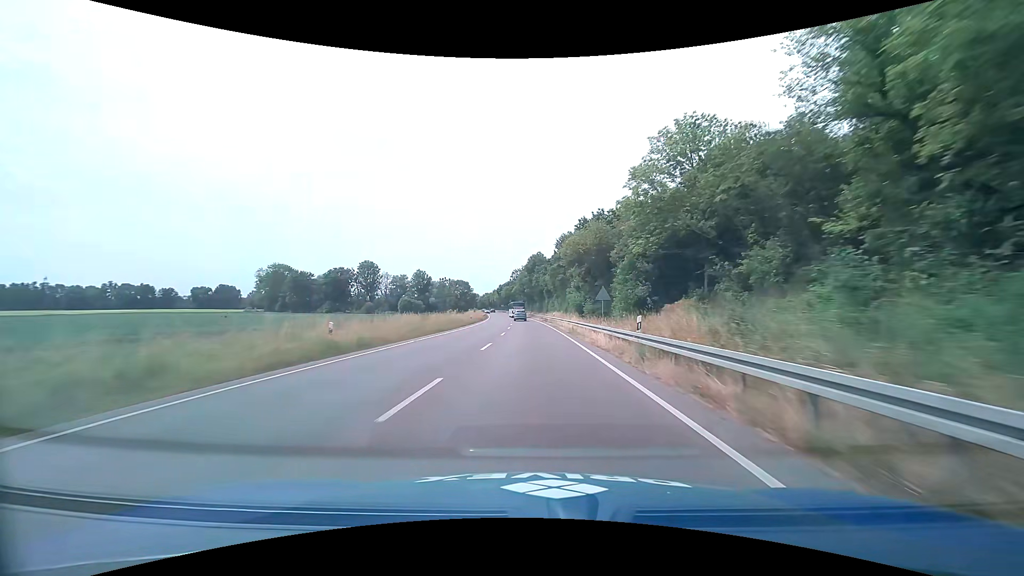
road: primary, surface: asphalt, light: Day
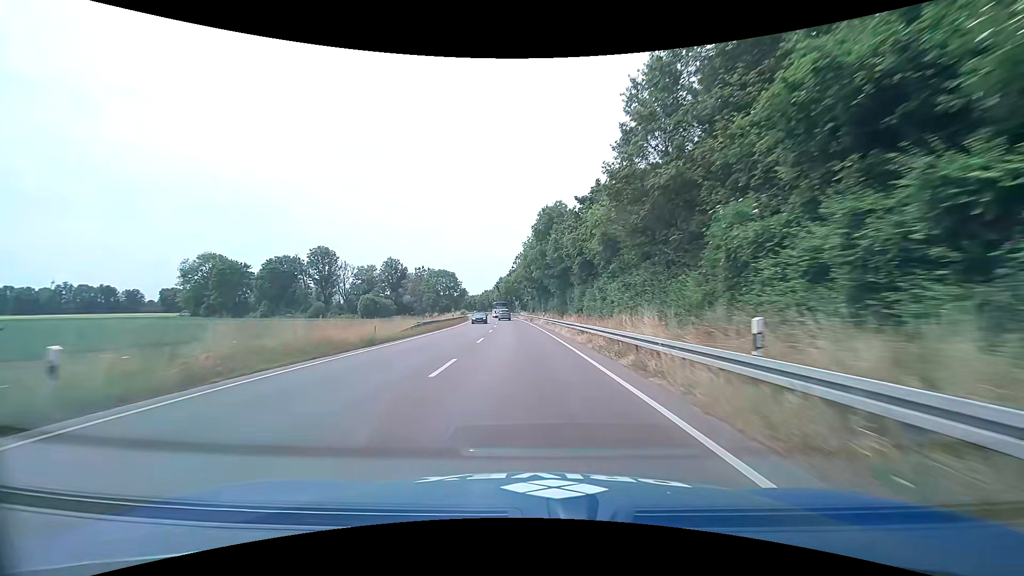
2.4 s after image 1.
(-0.5, +56.0) m; -2°
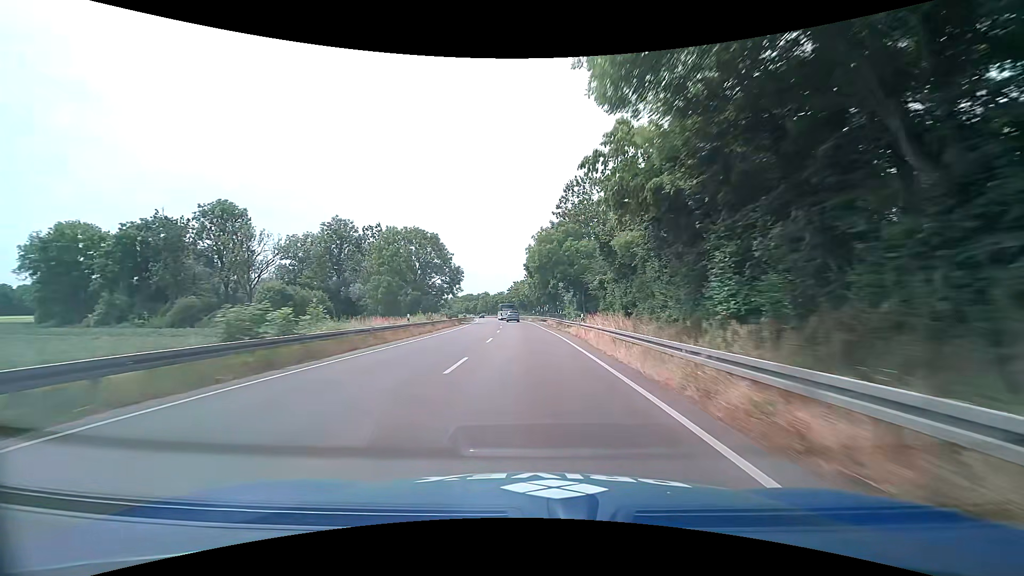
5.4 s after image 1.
(-2.5, +71.4) m; -5°
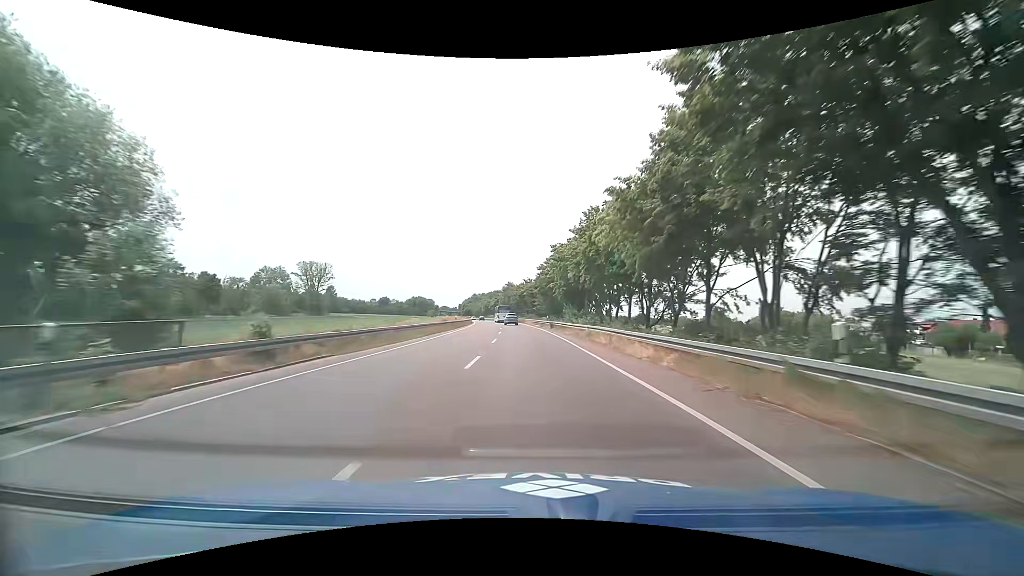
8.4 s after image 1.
(-2.4, +70.8) m; -4°
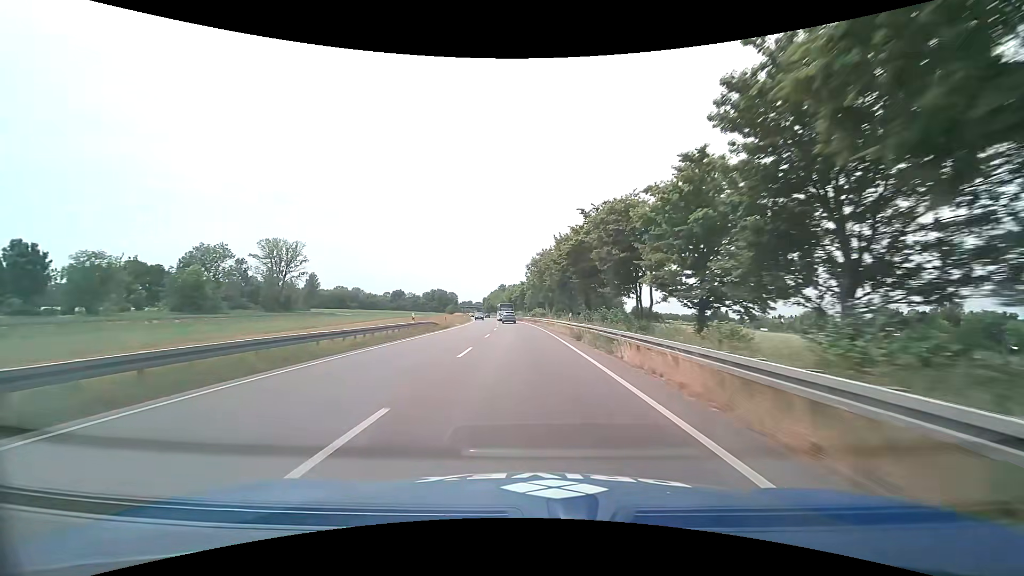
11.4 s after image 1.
(-2.4, +69.7) m; -4°
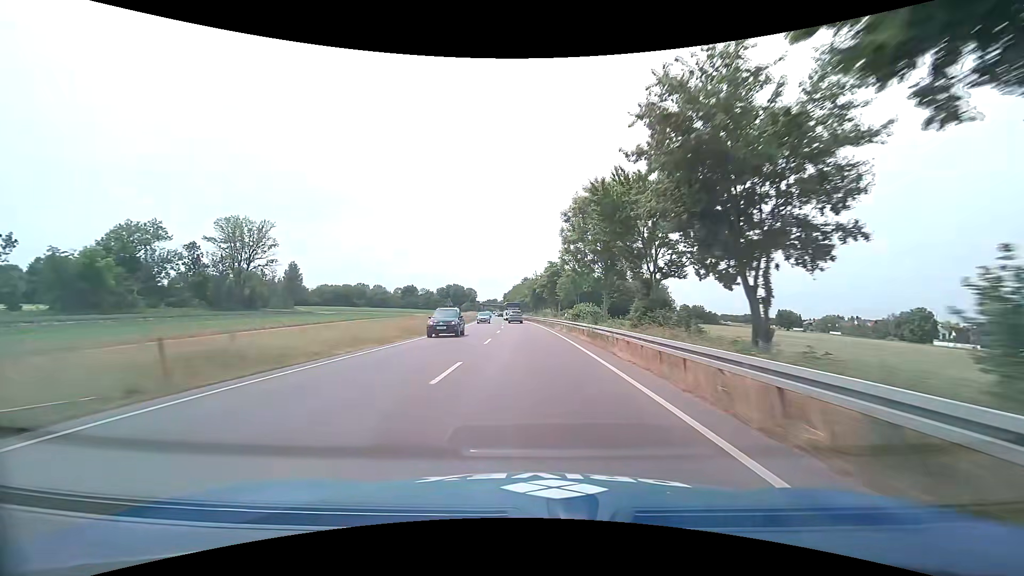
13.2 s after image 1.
(-1.2, +41.6) m; -3°
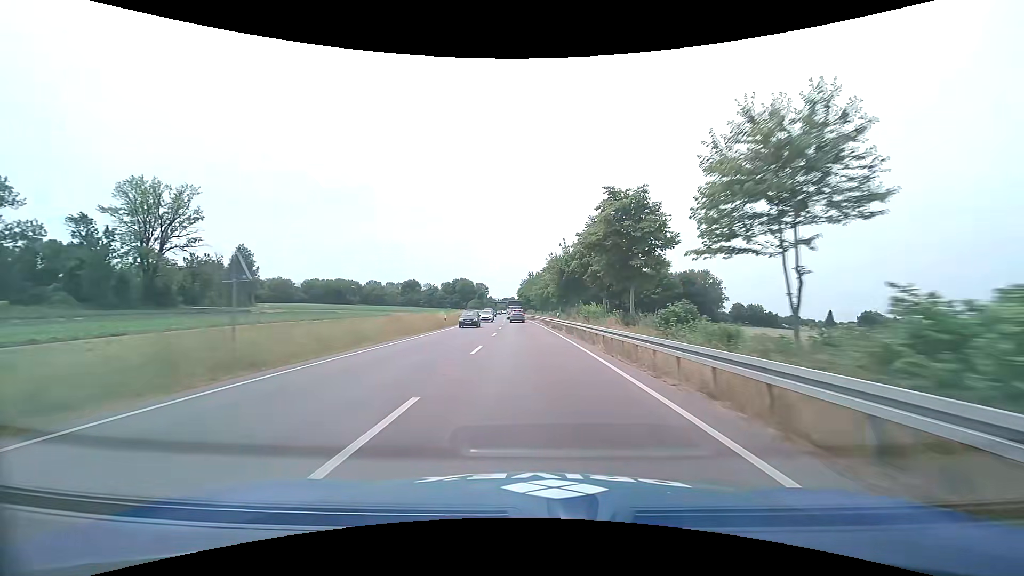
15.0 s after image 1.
(-0.9, +41.6) m; -2°
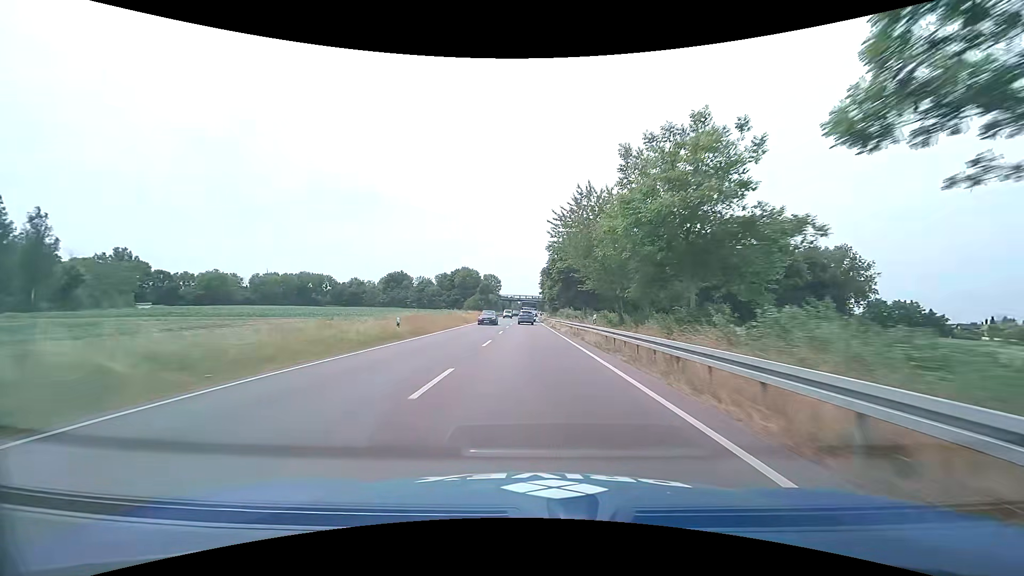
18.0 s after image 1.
(-2.0, +67.9) m; -3°
(0, +10) (0, +20) (0, +30) (0, +40) (0, +50) (0, +60) (0, +70) (0, +80) (0, +90) (0, +100) m
